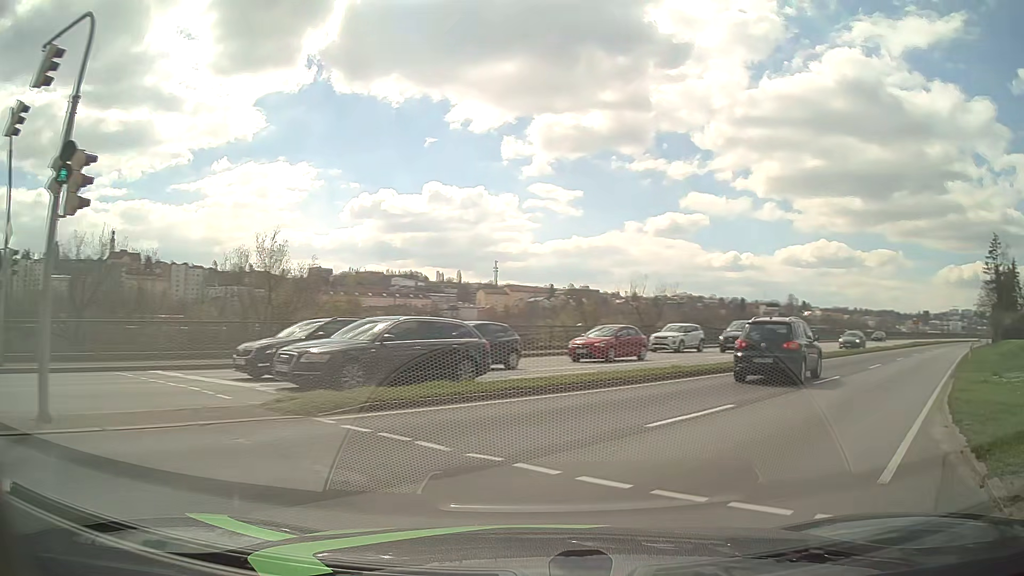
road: primary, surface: asphalt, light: Day
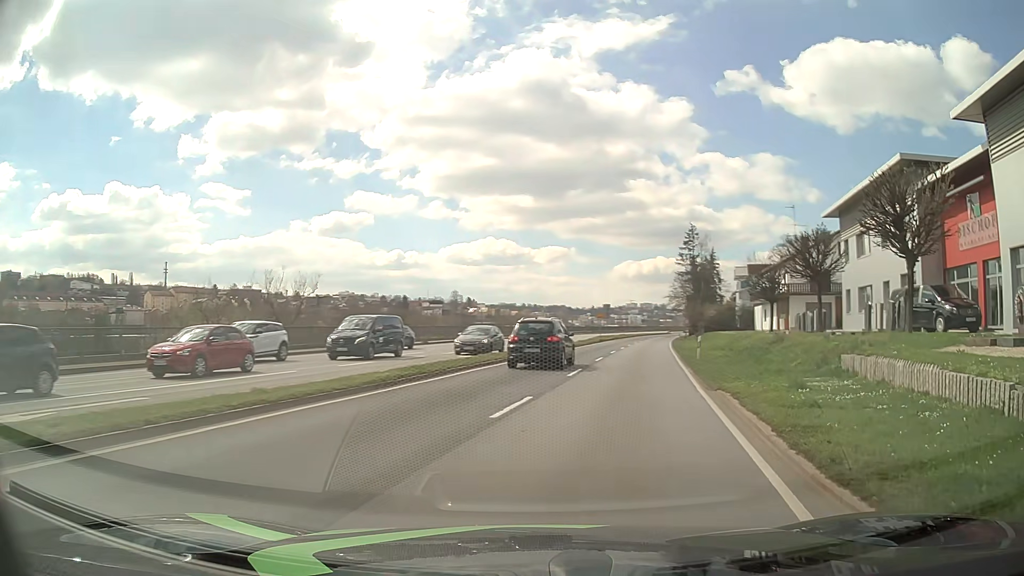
(+2.2, +7.4) m; +29°
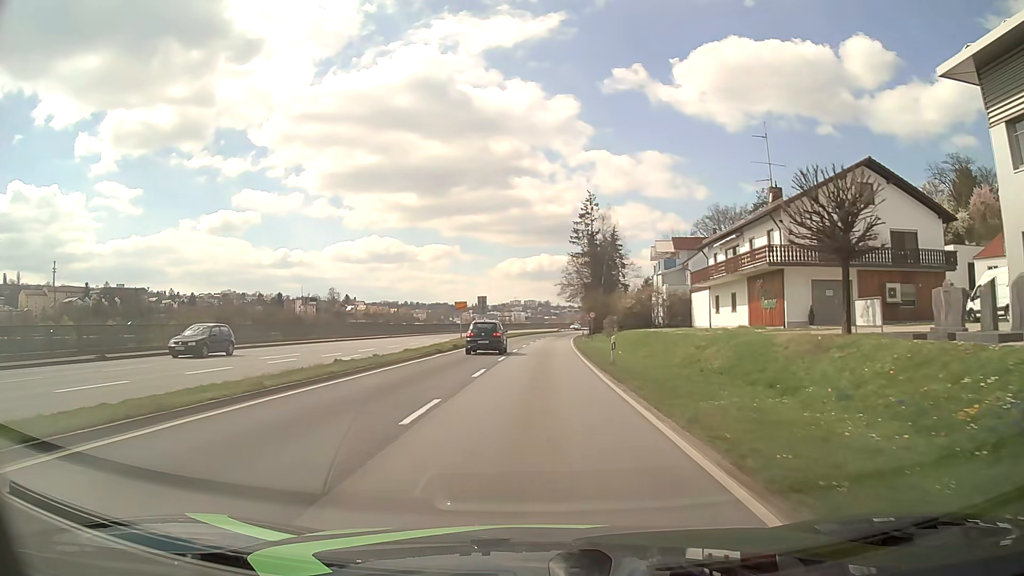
(+4.6, +28.3) m; +10°
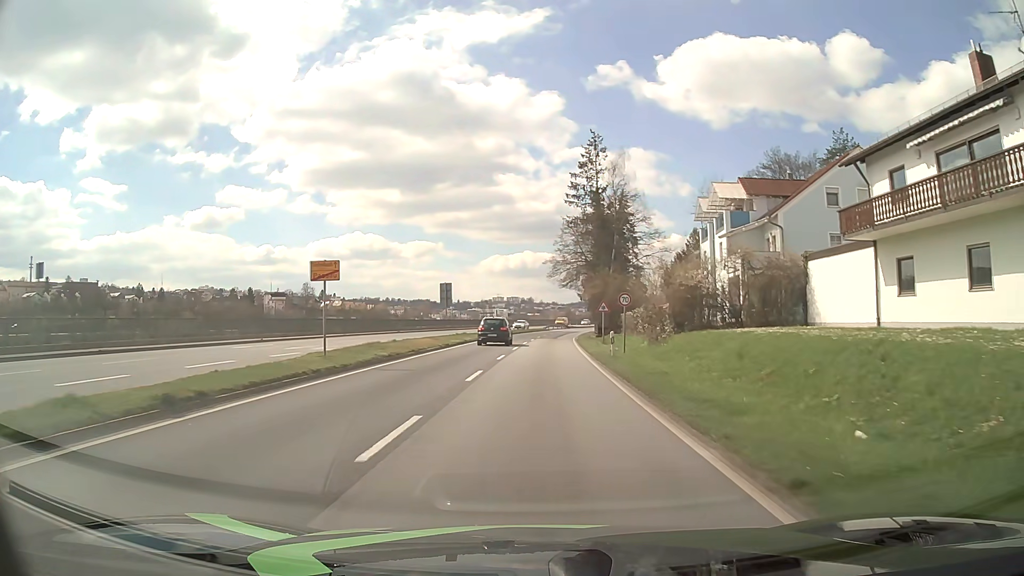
(+0.3, +30.2) m; +1°
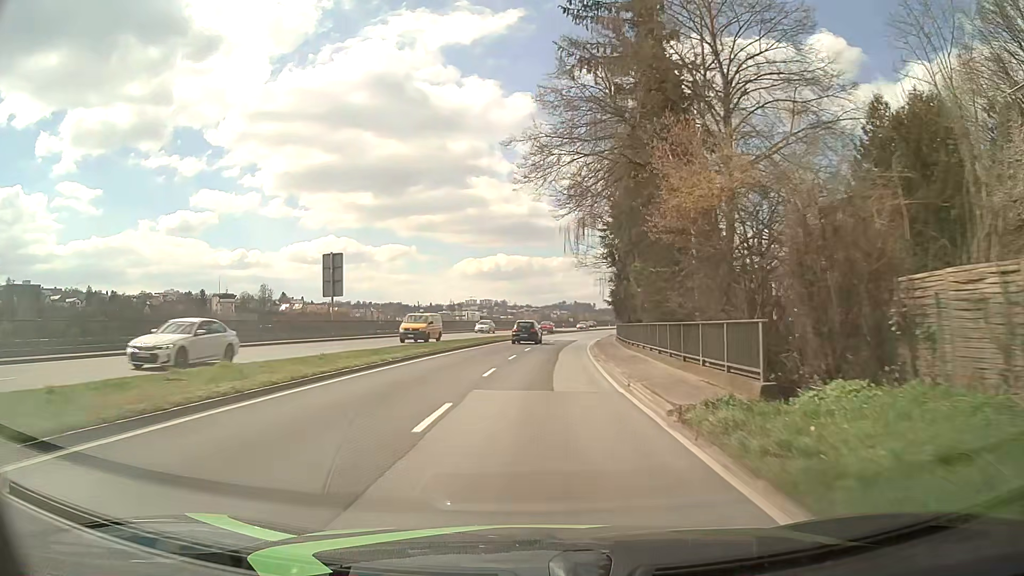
(+1.0, +43.8) m; +2°
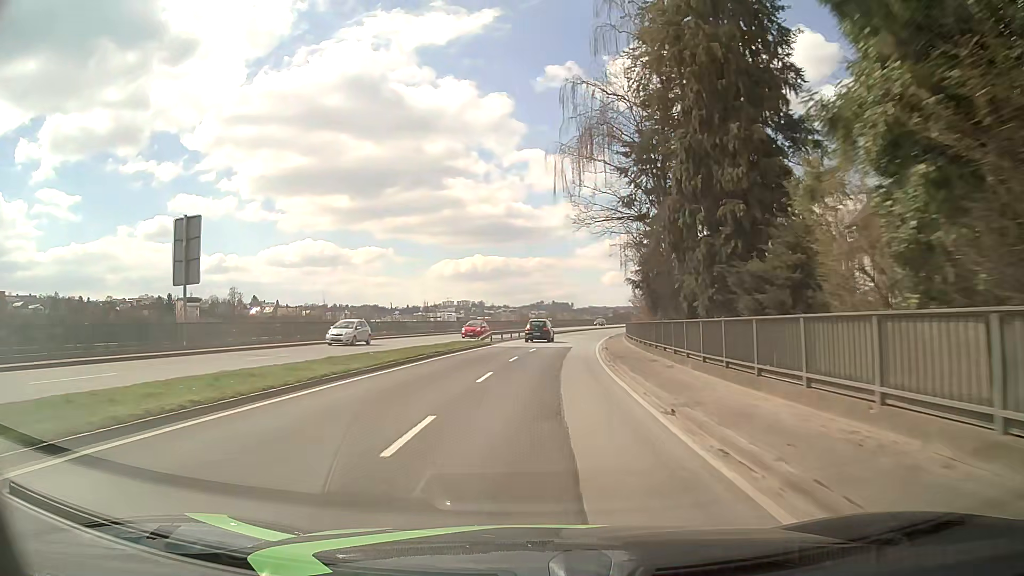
(+0.4, +20.0) m; +2°
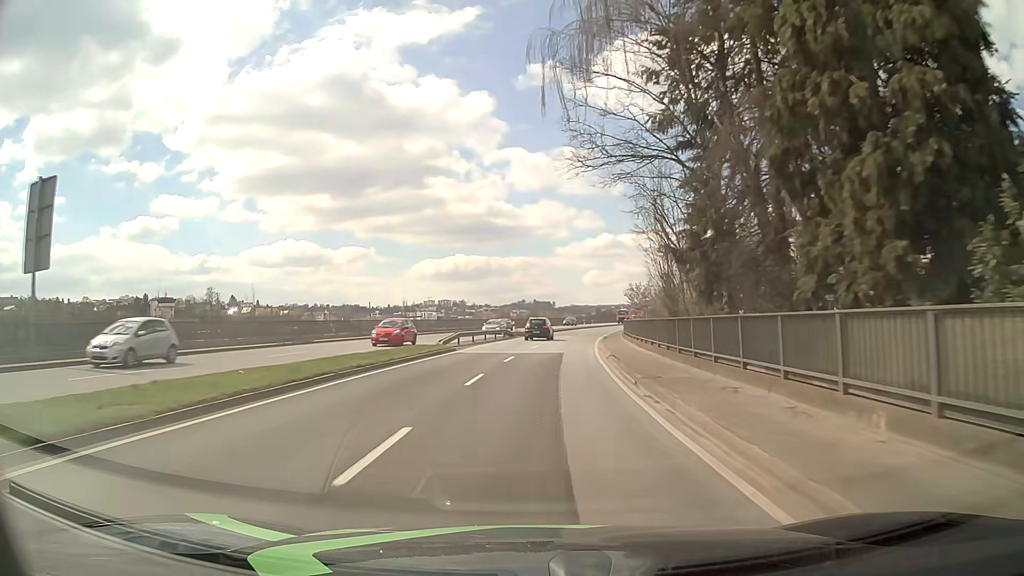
(+0.1, +10.4) m; +2°
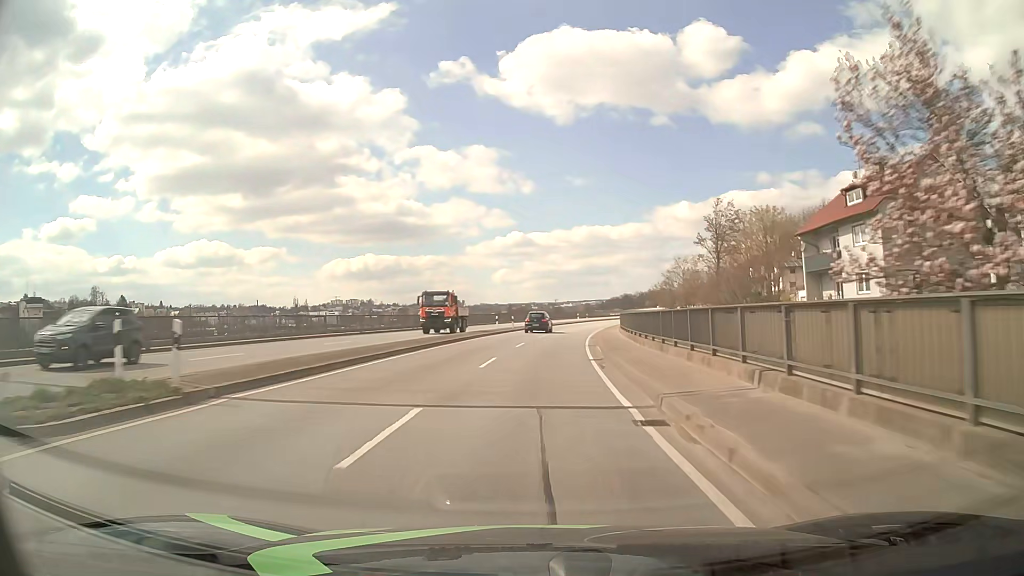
(+3.3, +53.4) m; +7°
(0, +10) (+1, +20) (+1, +30) (+2, +40) (+3, +50) (+4, +60) (+6, +70) (+8, +80) (+10, +89) (+12, +99) m
